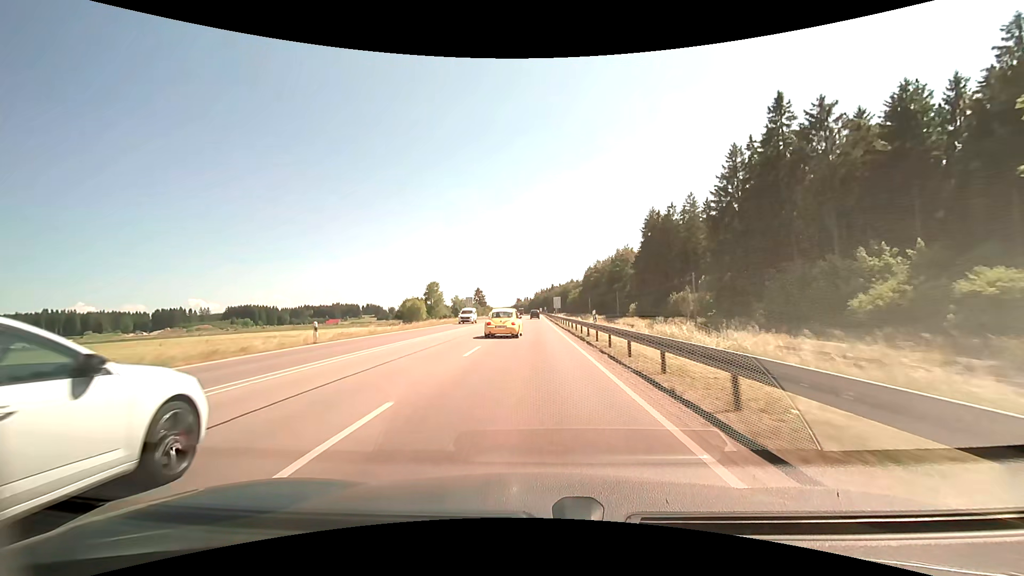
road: primary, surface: asphalt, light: Day
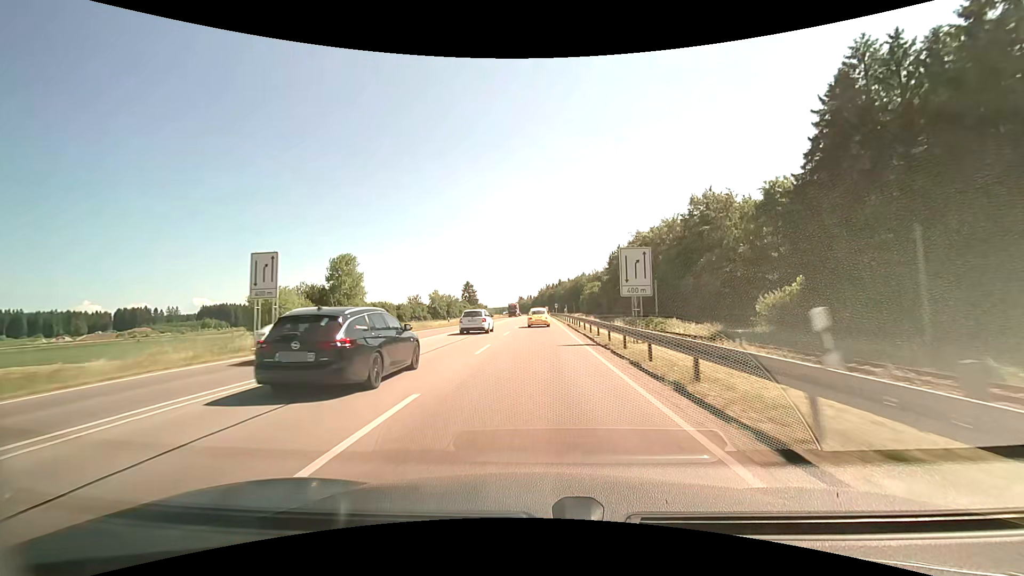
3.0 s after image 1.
(-0.3, +69.7) m; -1°
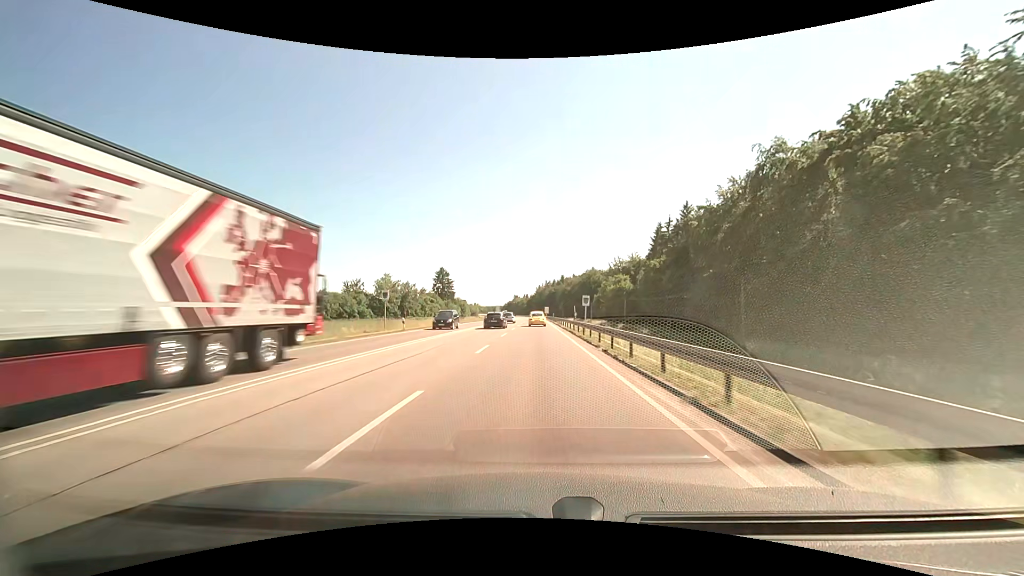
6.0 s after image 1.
(+0.3, +69.9) m; +1°
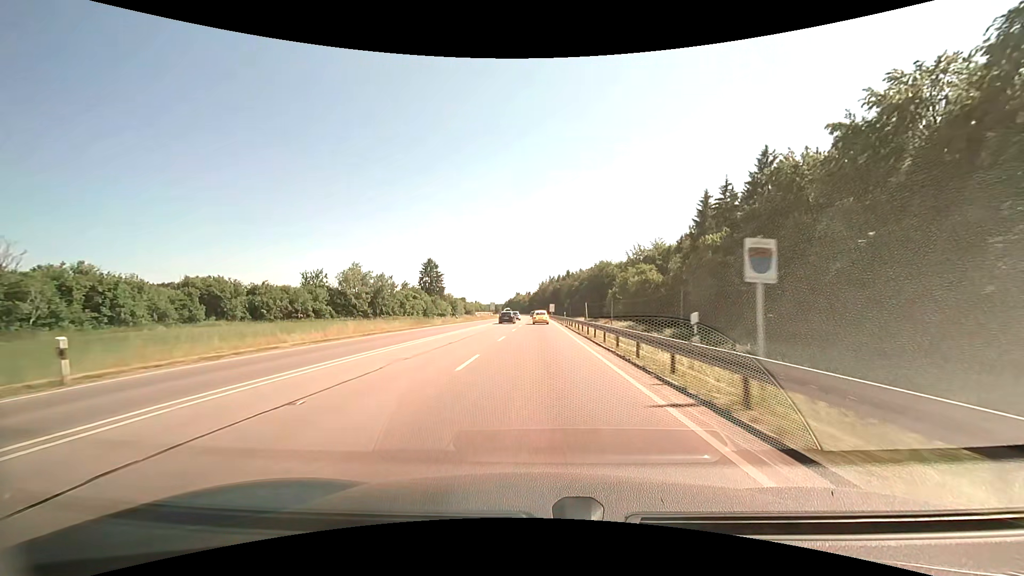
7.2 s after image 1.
(+0.2, +28.4) m; 0°
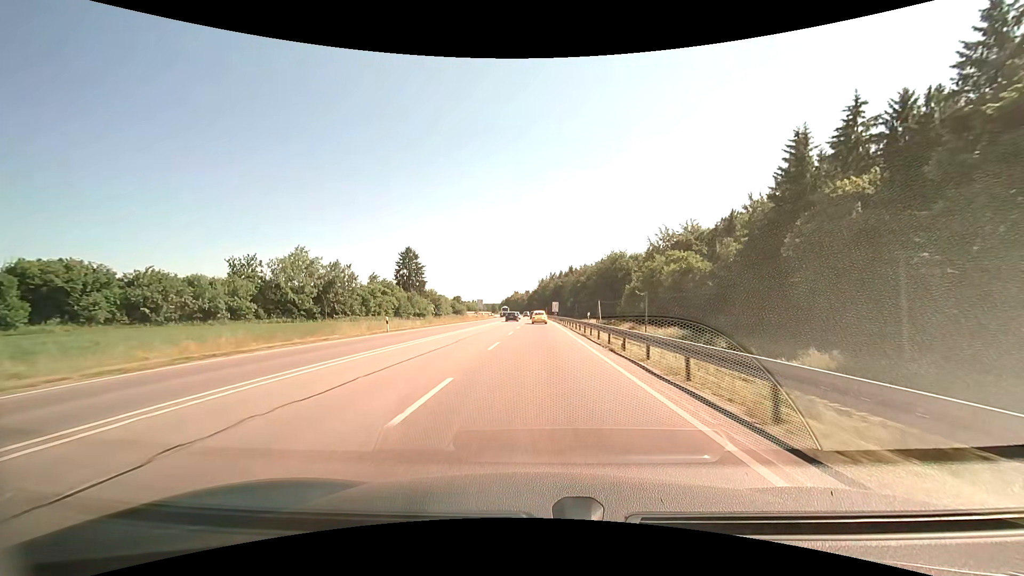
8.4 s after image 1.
(-0.1, +28.8) m; 0°
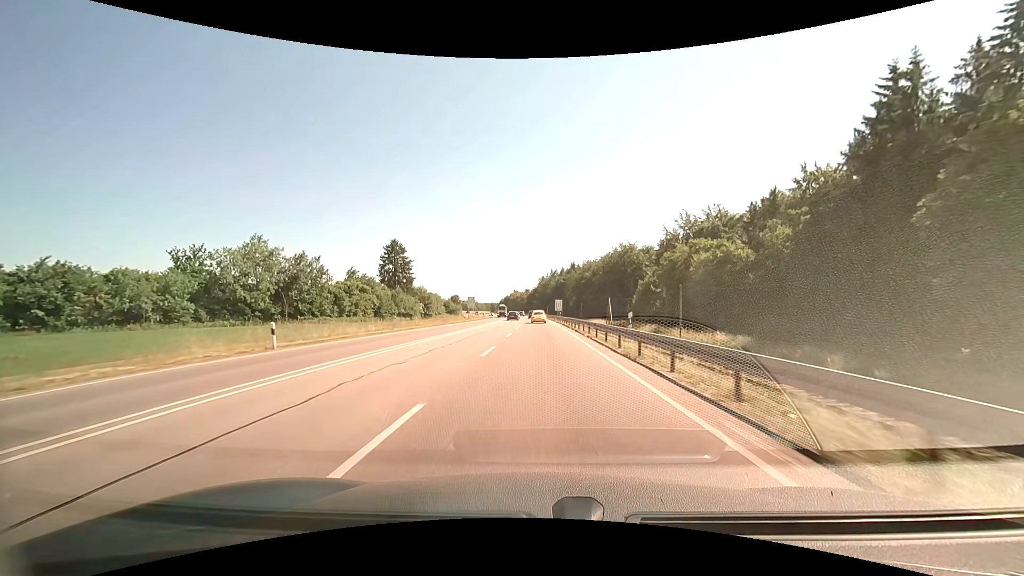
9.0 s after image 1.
(0.0, +14.6) m; -1°
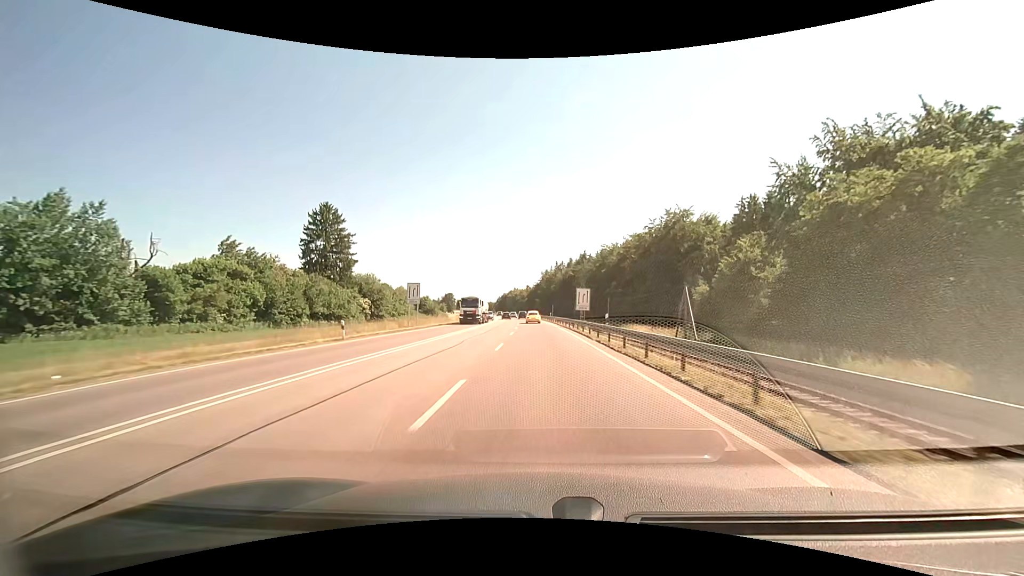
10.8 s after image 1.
(+0.3, +44.4) m; 0°
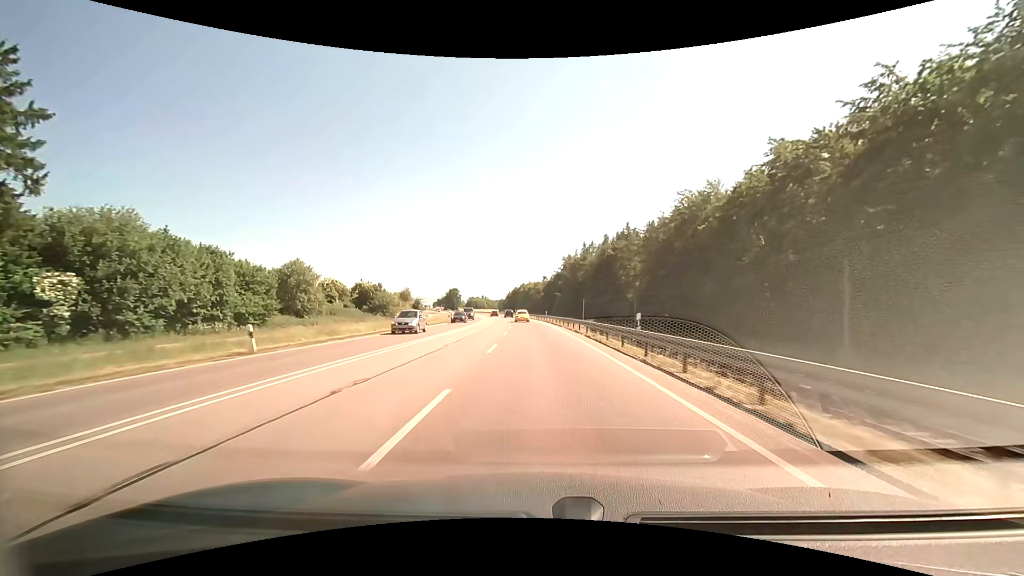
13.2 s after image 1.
(0.0, +60.2) m; -1°
(0, +10) (0, +20) (0, +30) (-1, +40) (-1, +50) (-2, +60) (-3, +70) (-3, +80) (-4, +90) (-5, +100) m
